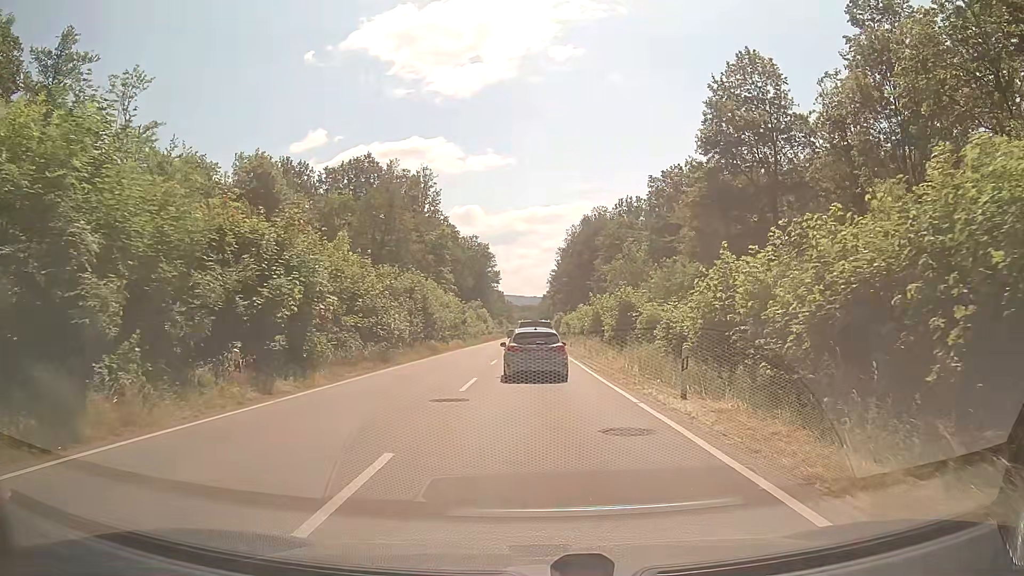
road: secondary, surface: asphalt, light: Day
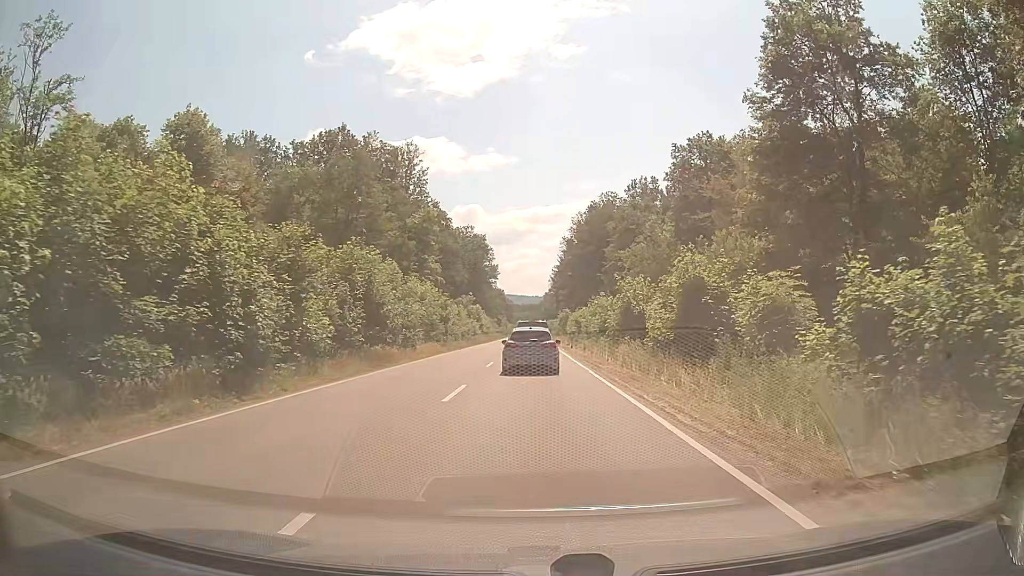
(0.0, +14.8) m; 0°
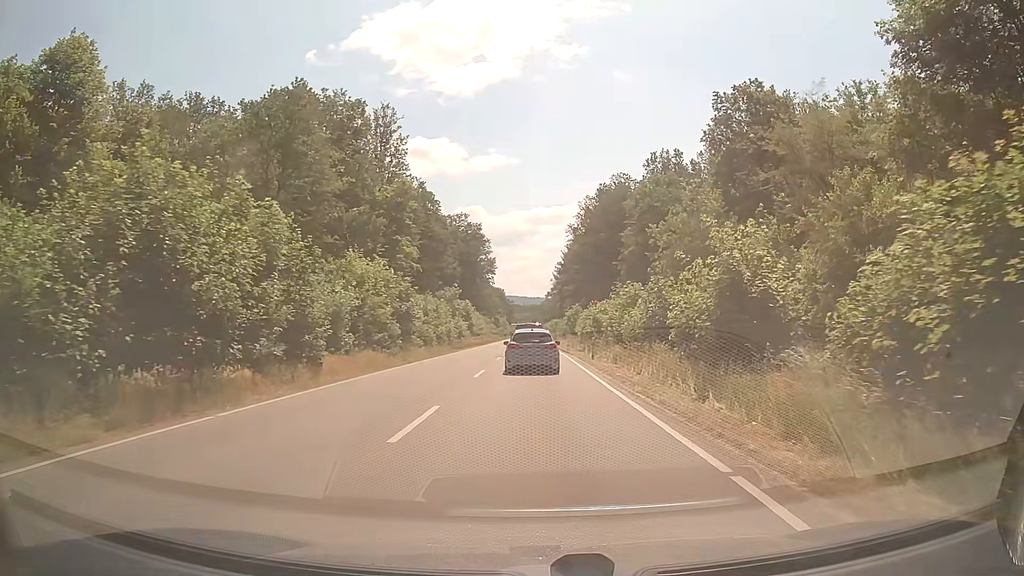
(0.0, +16.8) m; 0°
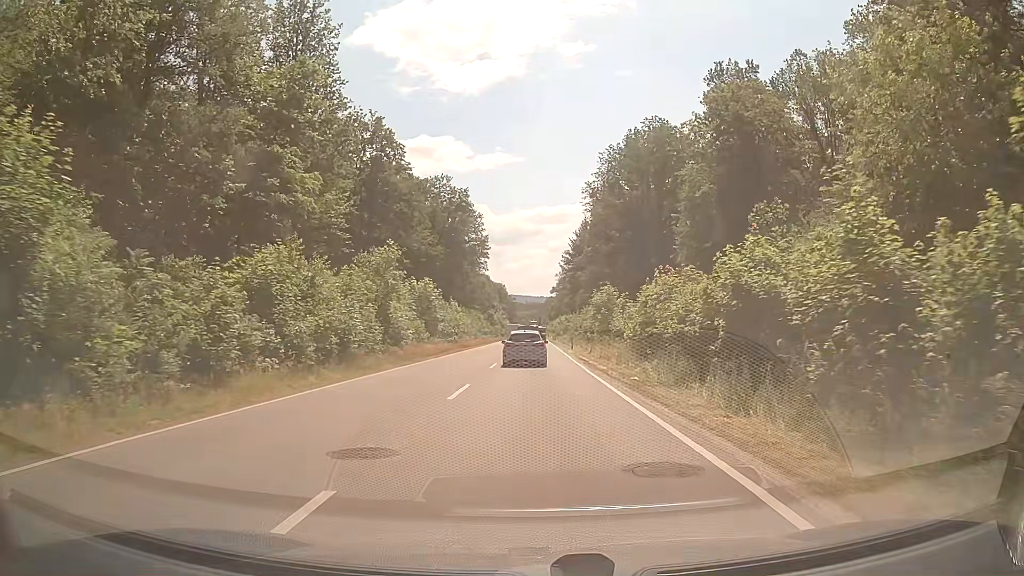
(0.0, +30.8) m; 0°
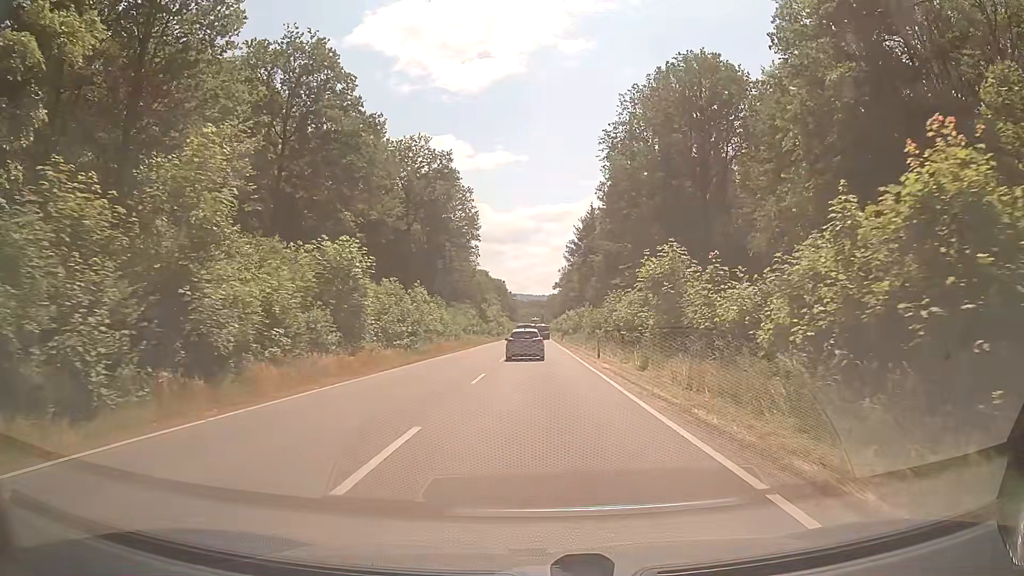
(-0.1, +20.4) m; 0°
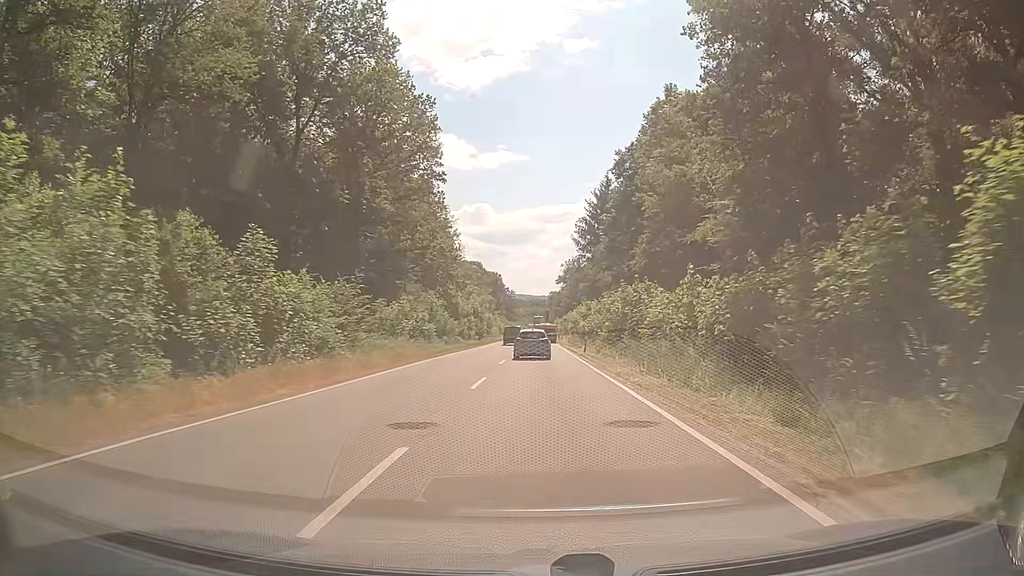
(-0.2, +37.9) m; 0°
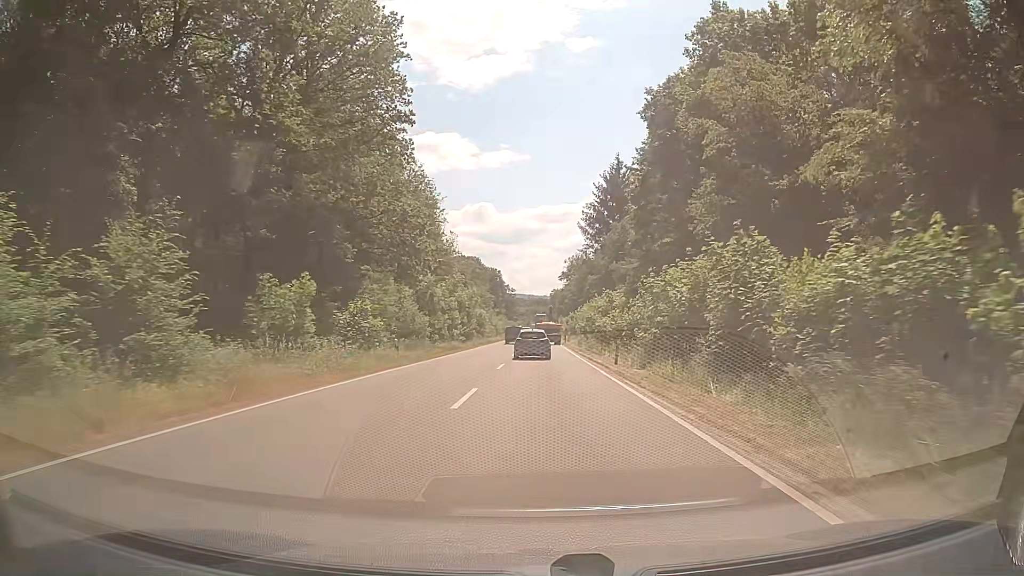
(0.0, +16.3) m; 0°
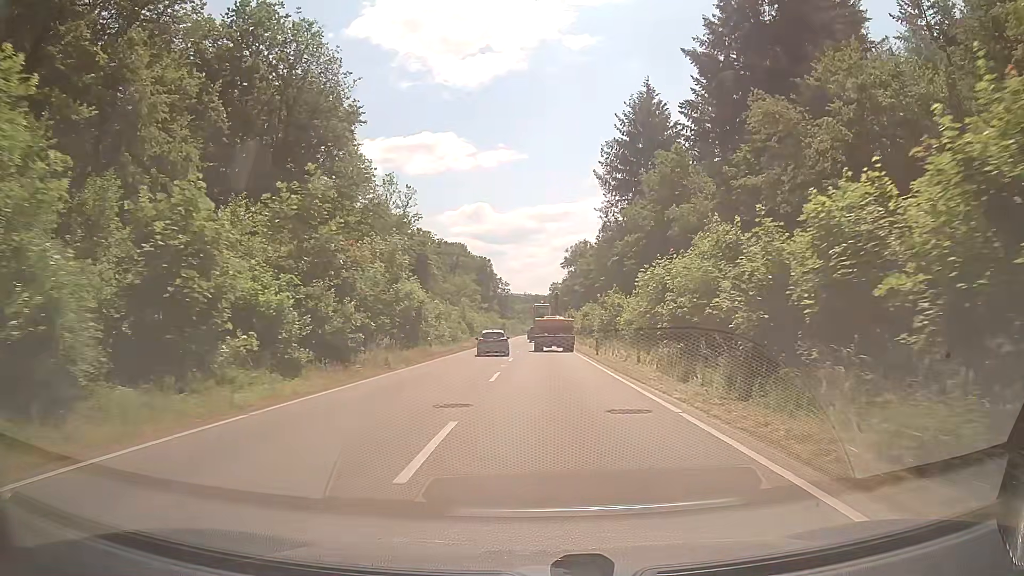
(-0.1, +41.7) m; 0°
(0, +10) (0, +20) (0, +30) (0, +40) (0, +50) (0, +60) (0, +70) (0, +80) (-1, +90) (-2, +100) m
